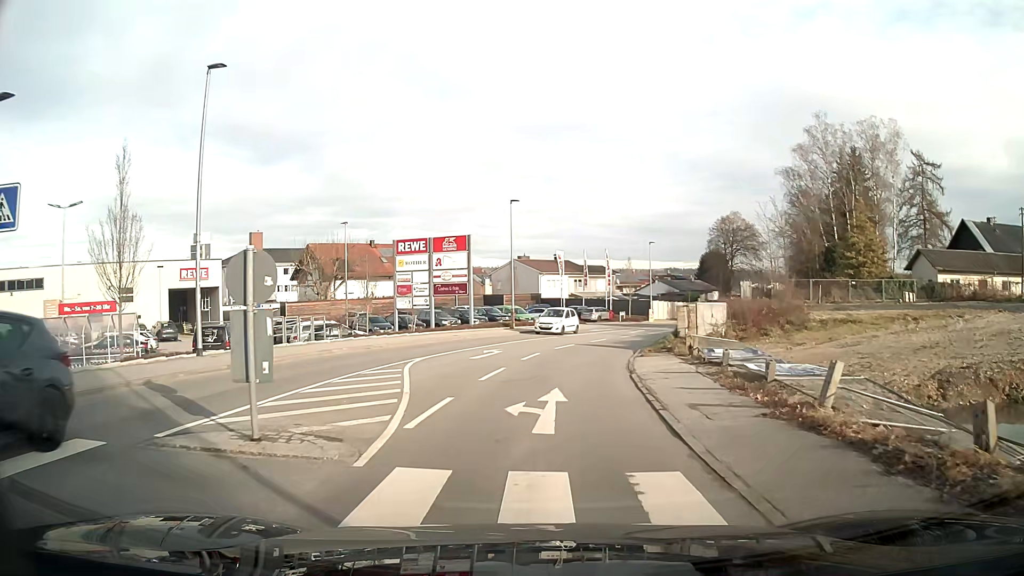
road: tertiary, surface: asphalt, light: Day
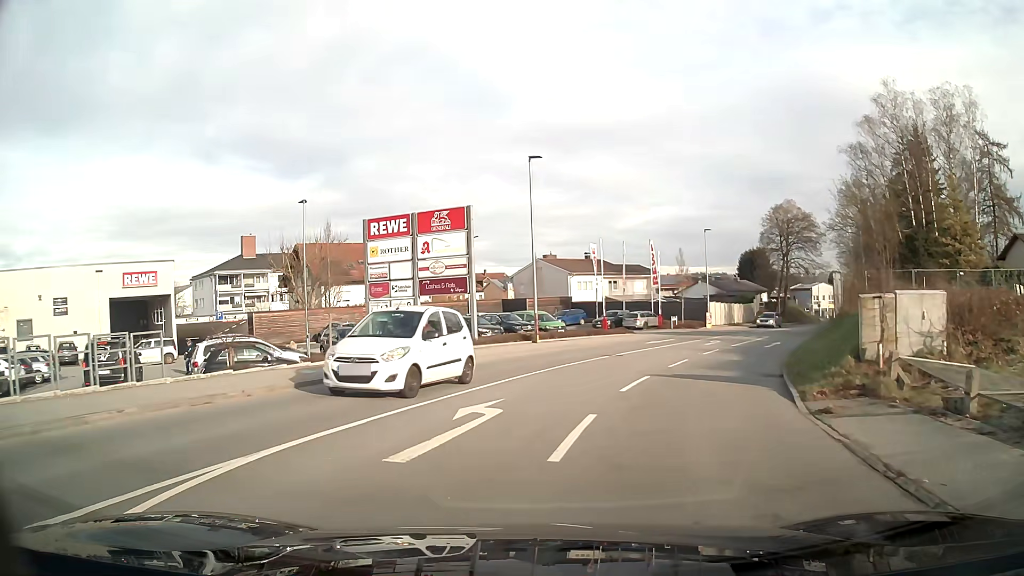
(0.0, +13.5) m; -1°
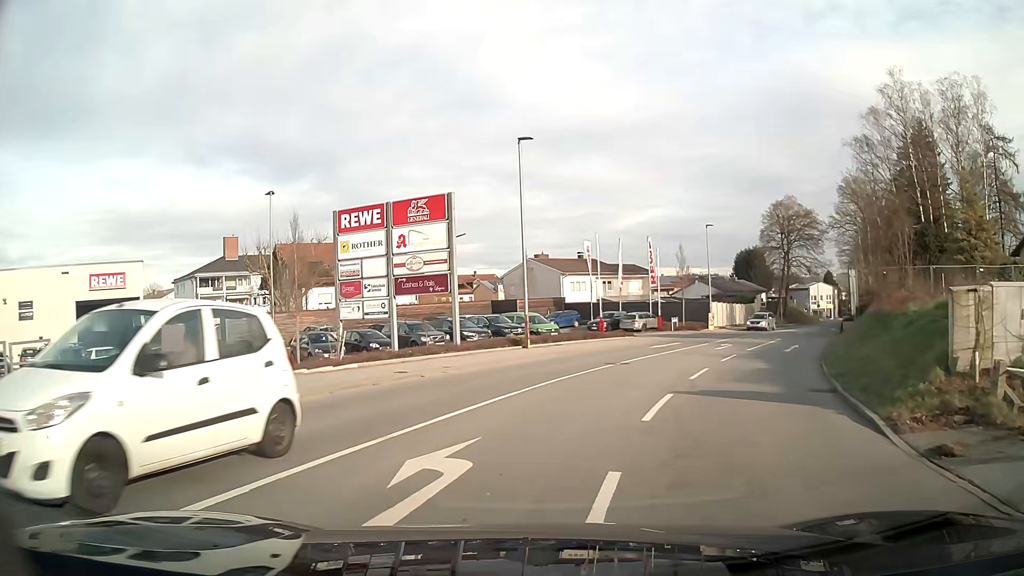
(+0.1, +3.5) m; +2°
